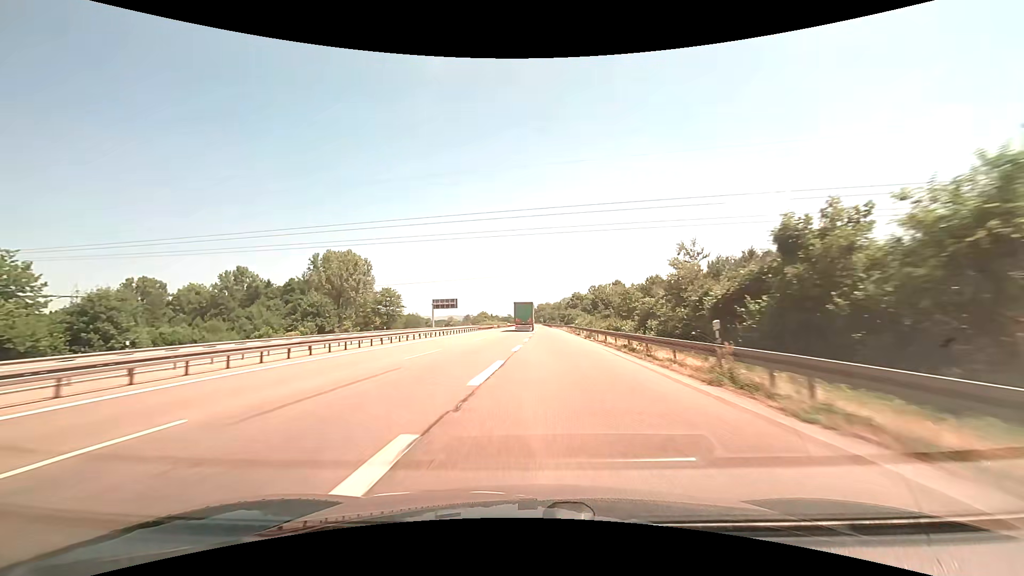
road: motorway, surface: asphalt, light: Day
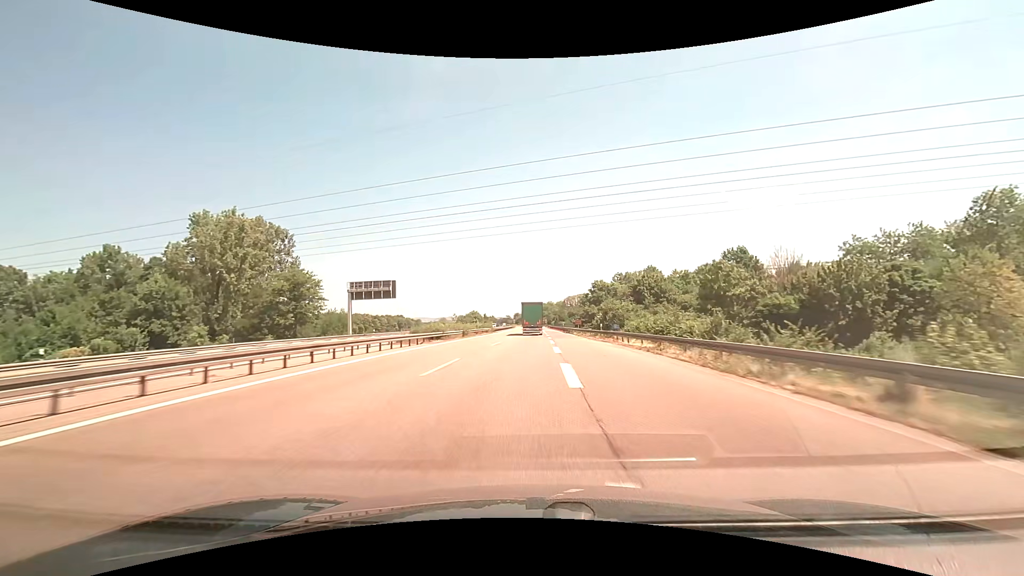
(0.0, +60.5) m; 0°
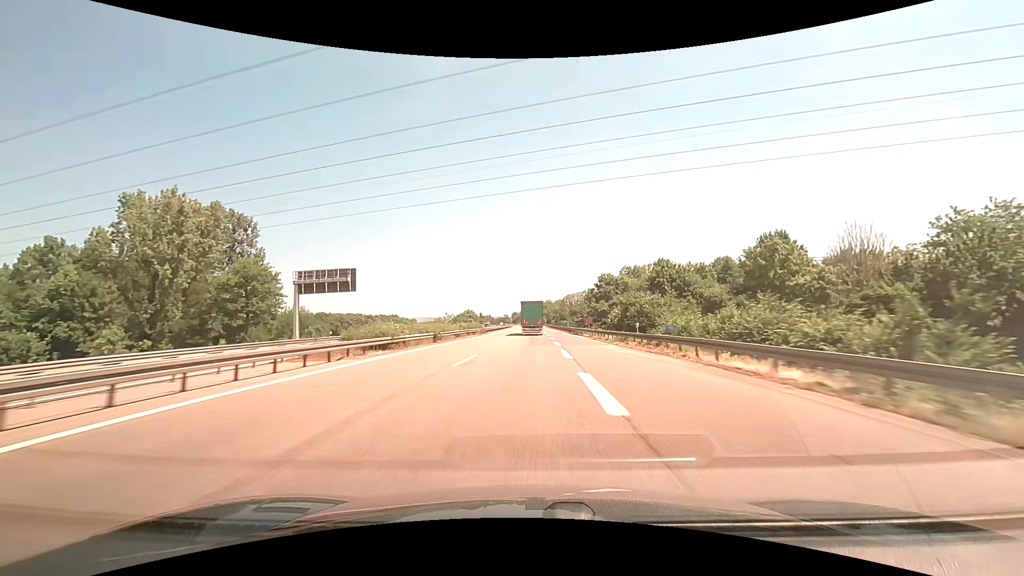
(0.0, +15.3) m; 0°
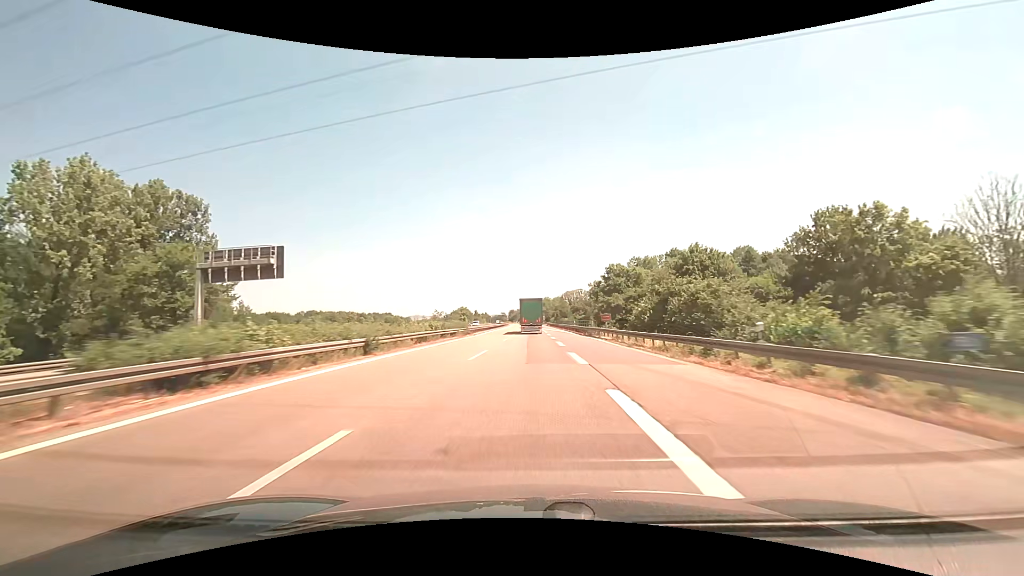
(0.0, +15.5) m; 0°
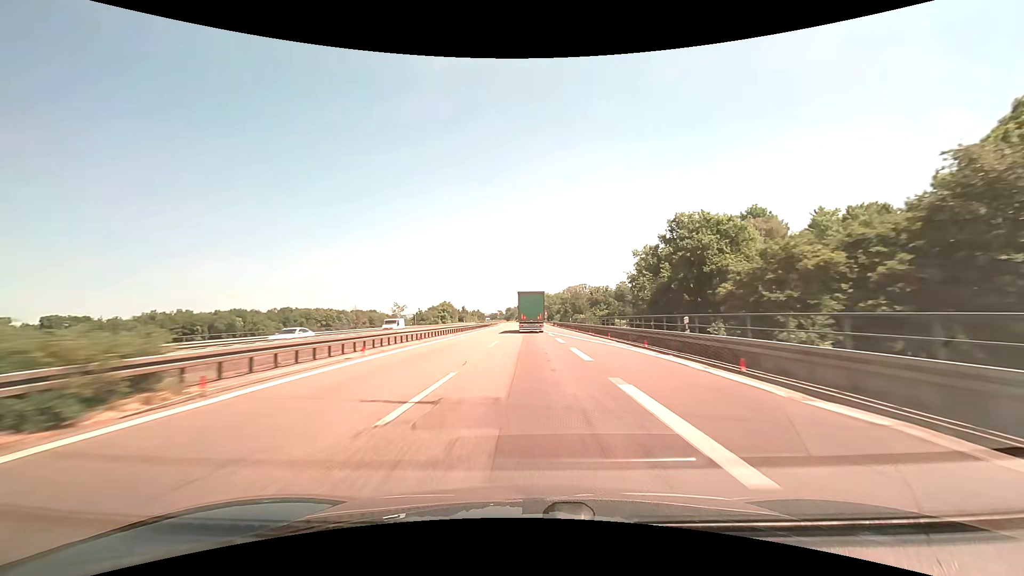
(+0.2, +47.6) m; 0°
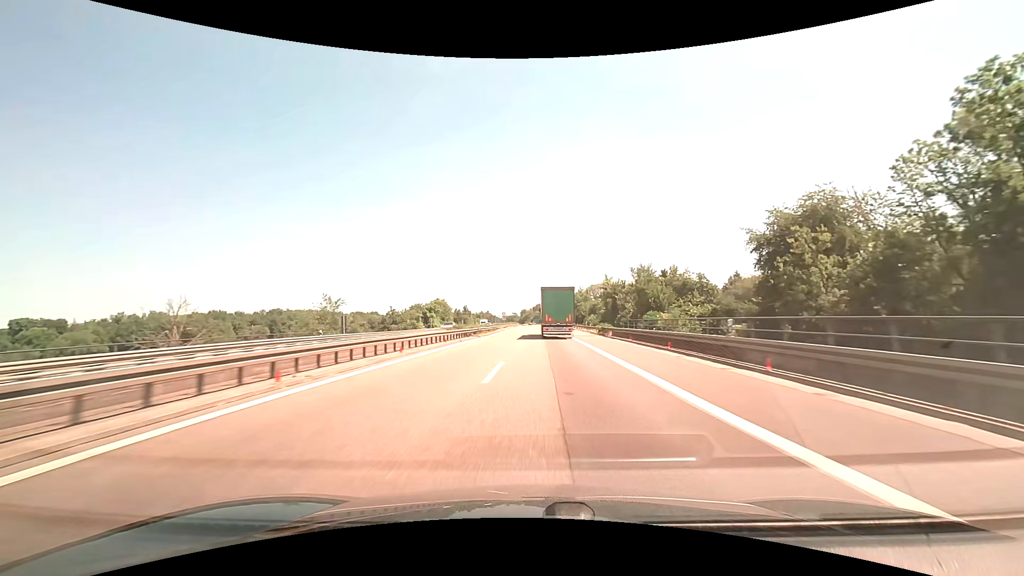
(-0.7, +49.3) m; -2°
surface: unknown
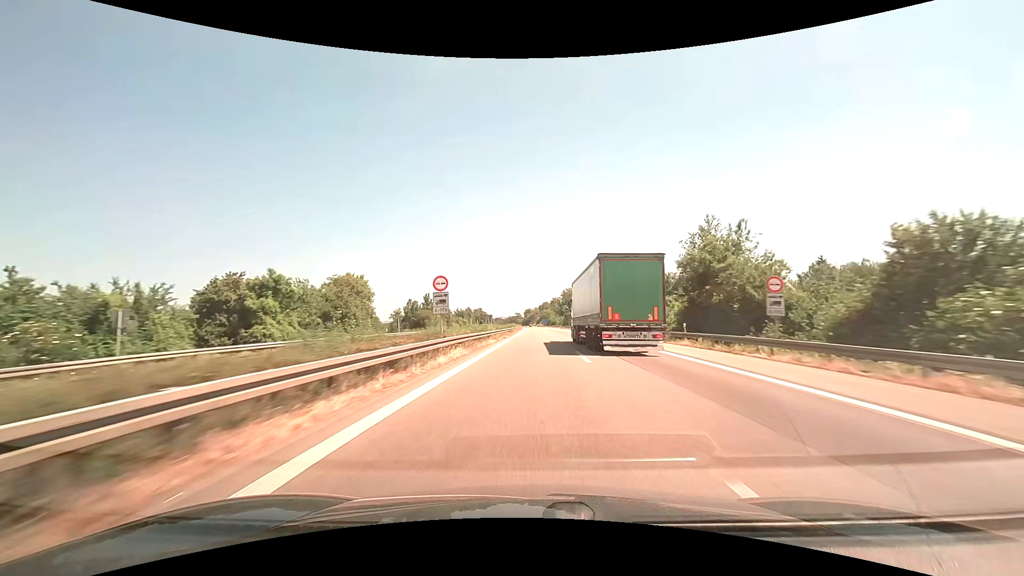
(-1.3, +84.8) m; -1°
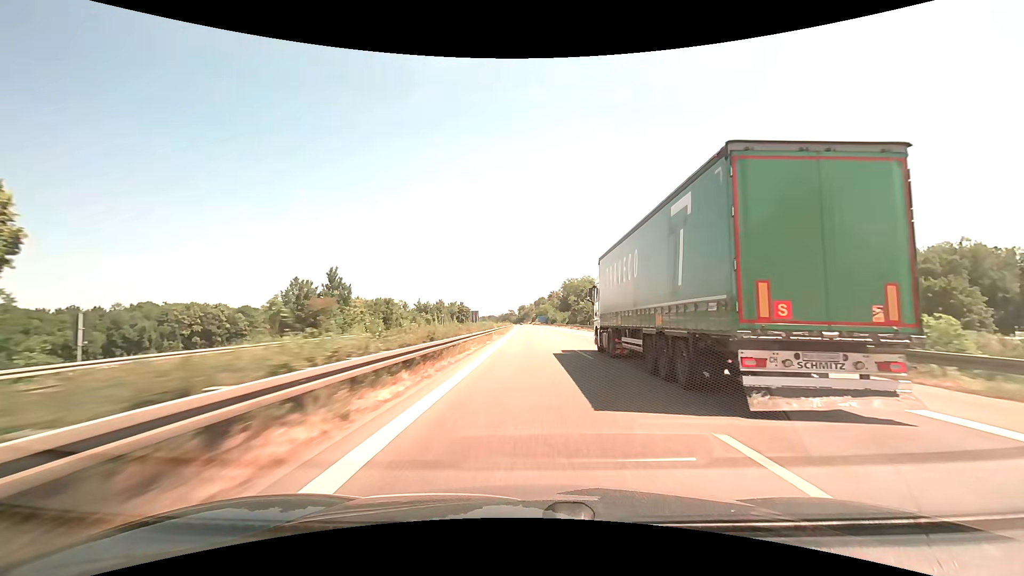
(+0.4, +52.3) m; +1°
(0, +10) (0, +20) (0, +30) (0, +40) (0, +50) (0, +60) (0, +70) (0, +80) (0, +90) (0, +100) m
